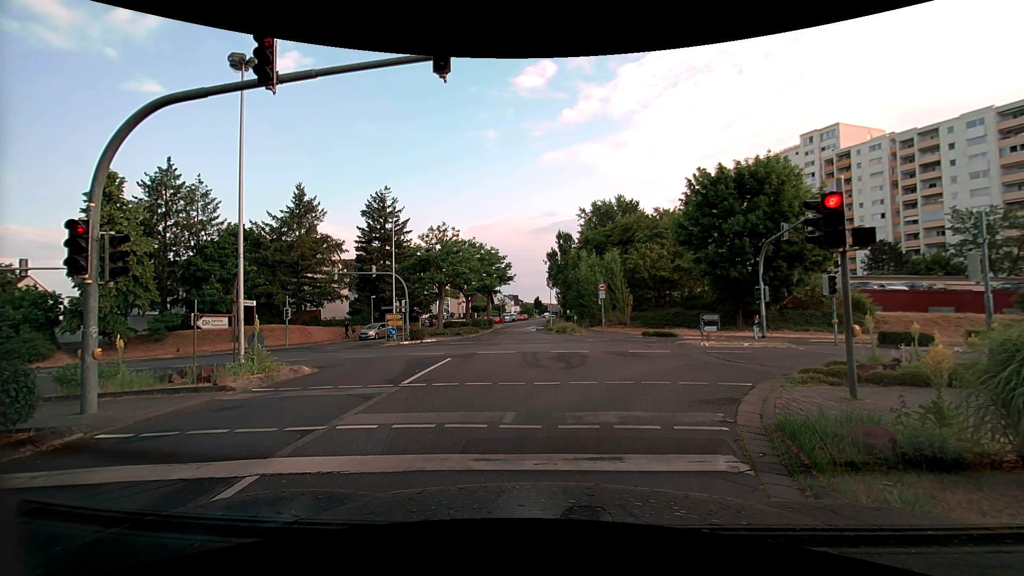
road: tertiary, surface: asphalt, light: Day
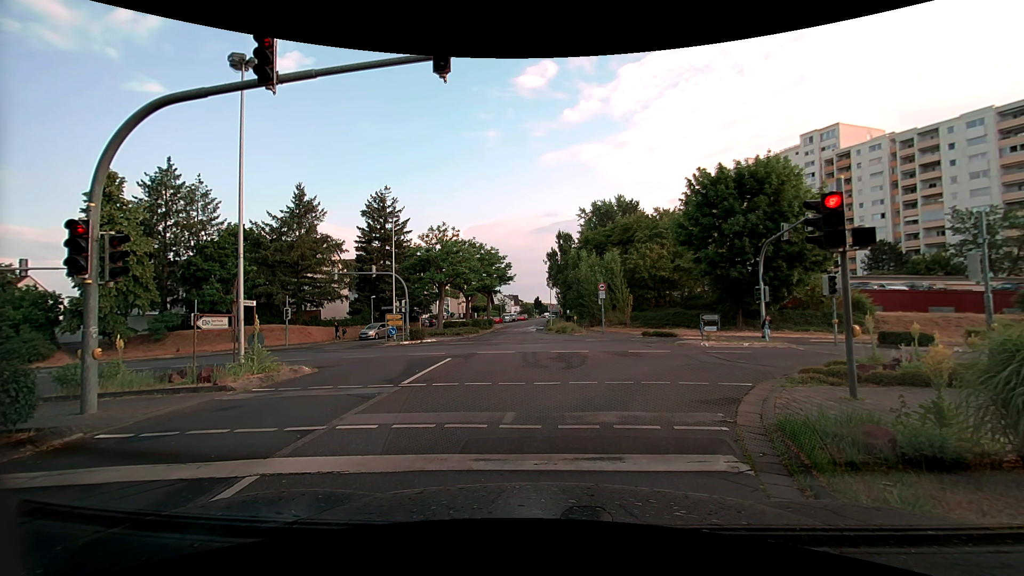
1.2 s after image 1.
(0.0, 0.0) m; 0°
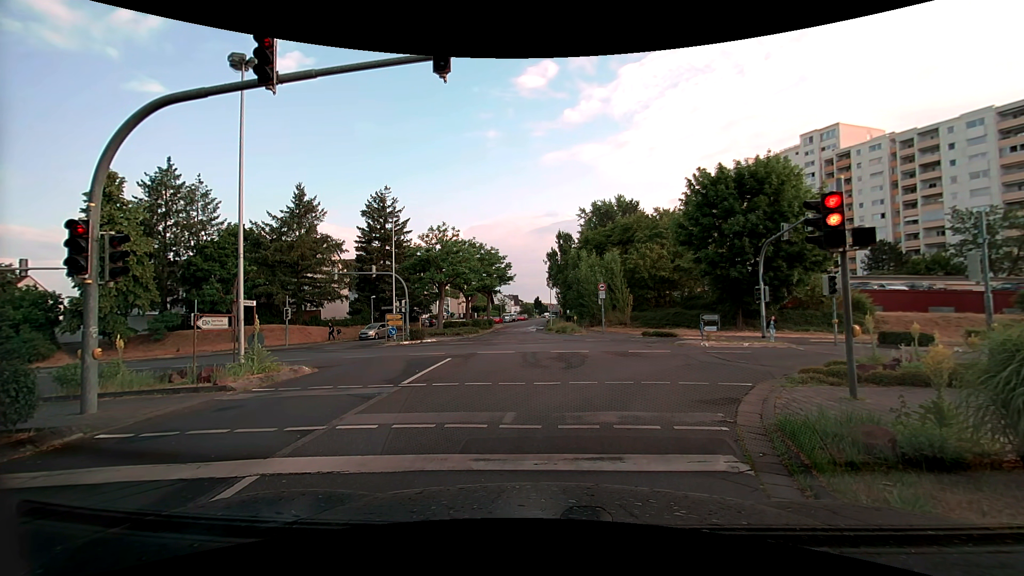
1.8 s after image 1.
(0.0, 0.0) m; 0°
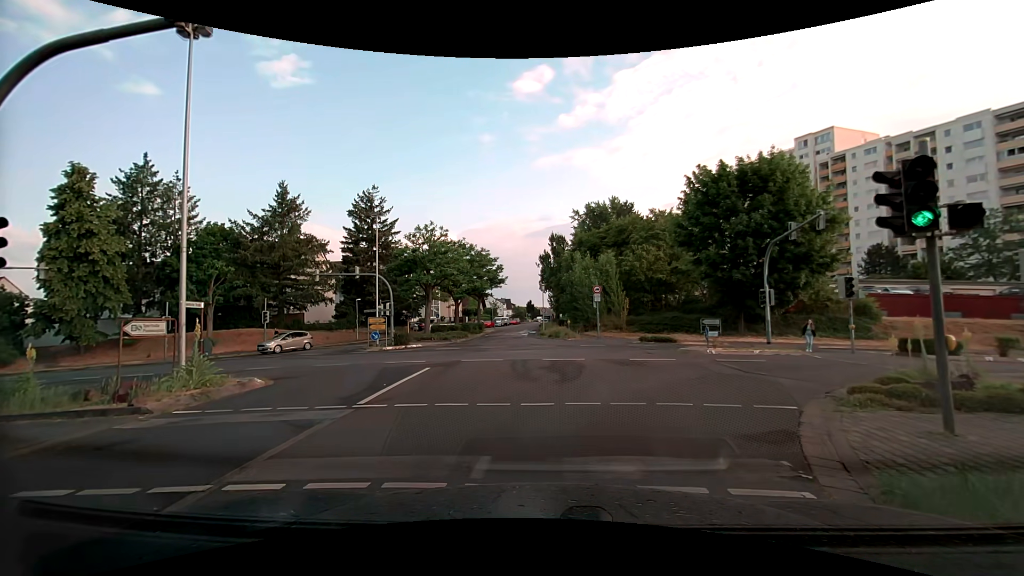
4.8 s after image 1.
(0.0, +2.2) m; -1°
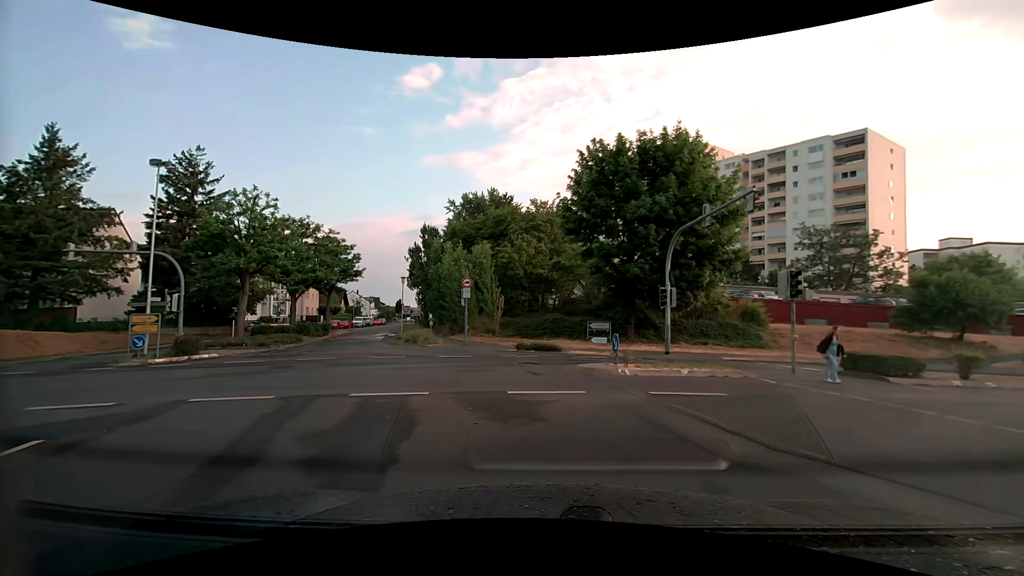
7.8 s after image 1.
(+0.7, +8.2) m; +14°
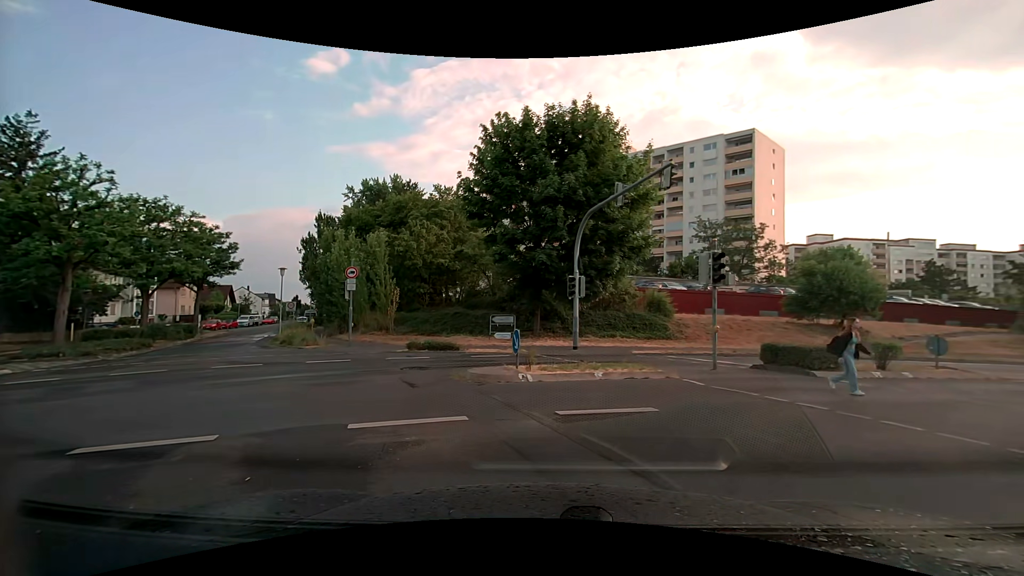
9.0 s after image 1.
(+0.3, +3.3) m; +11°
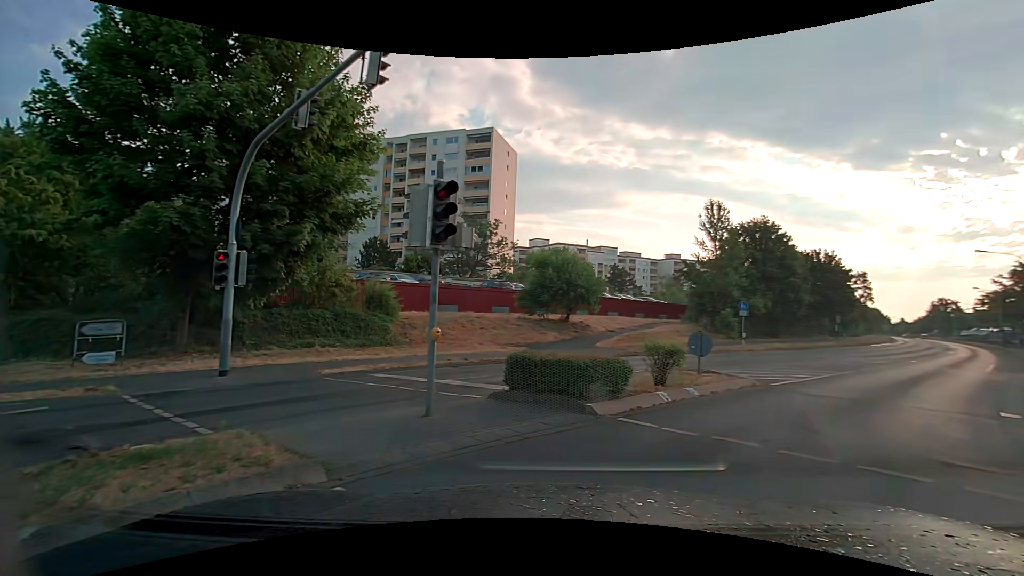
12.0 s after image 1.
(+1.7, +7.7) m; +27°
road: secondary
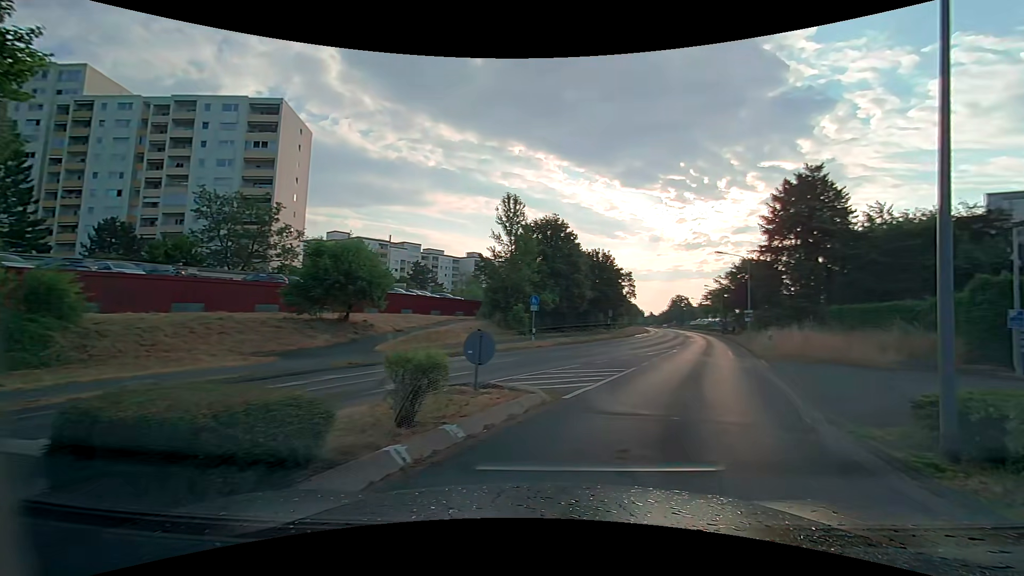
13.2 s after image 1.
(+0.9, +4.3) m; +22°
(+2, +10) (+6, +19) (+9, +29) (+12, +38) (+15, +47) (+18, +57) (+21, +67) (+24, +76) (+26, +86) (+29, +96) m
